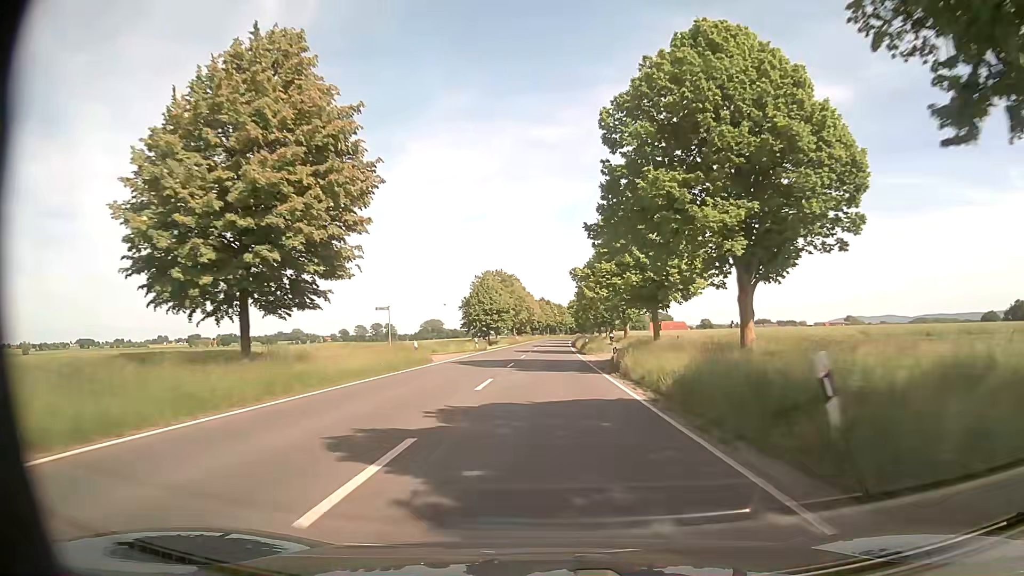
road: secondary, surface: asphalt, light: Day
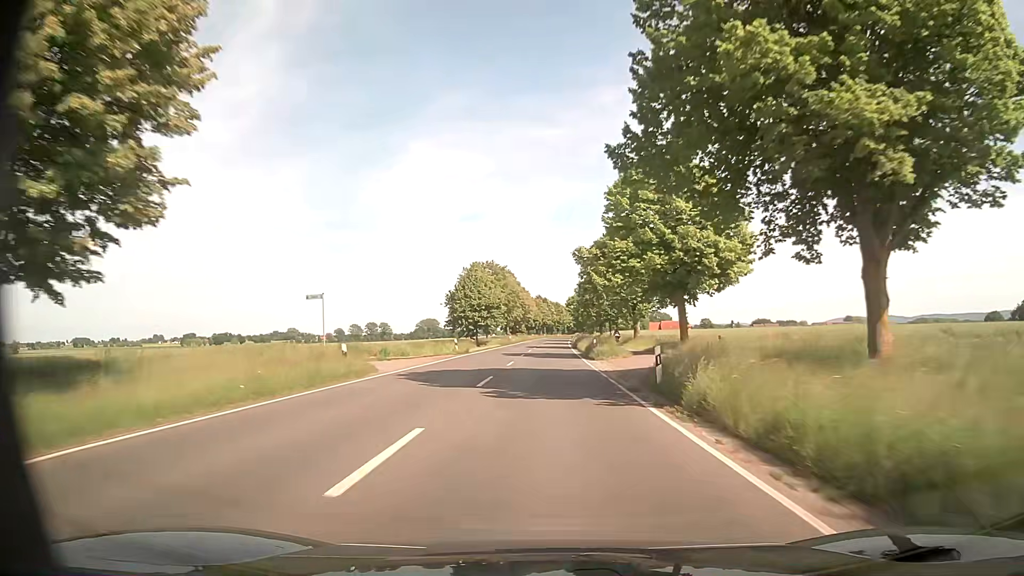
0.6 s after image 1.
(+0.1, +11.3) m; +1°
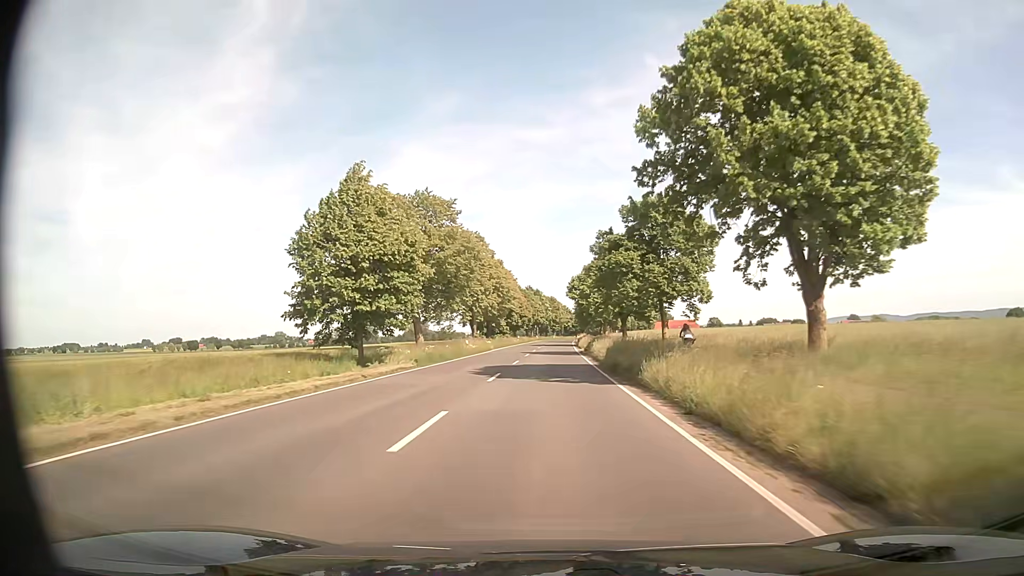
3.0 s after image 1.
(0.0, +46.0) m; 0°
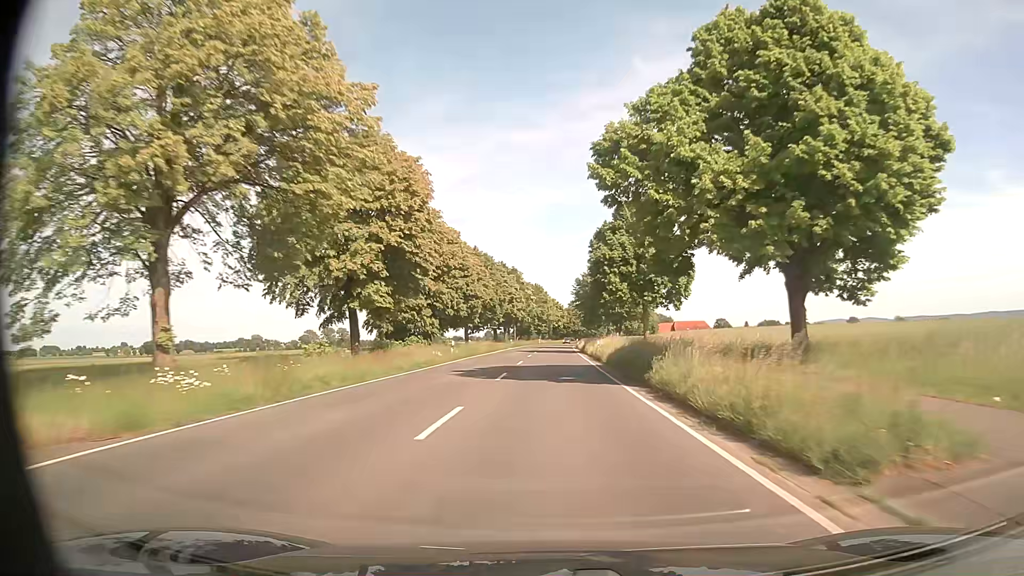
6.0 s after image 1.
(+0.6, +59.5) m; +1°
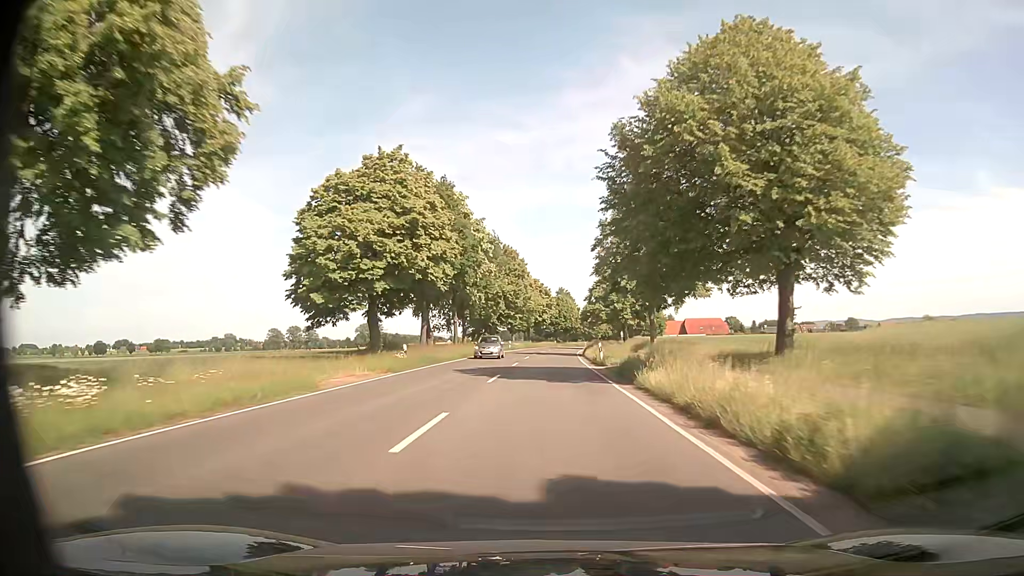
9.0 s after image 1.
(+0.8, +61.3) m; +1°
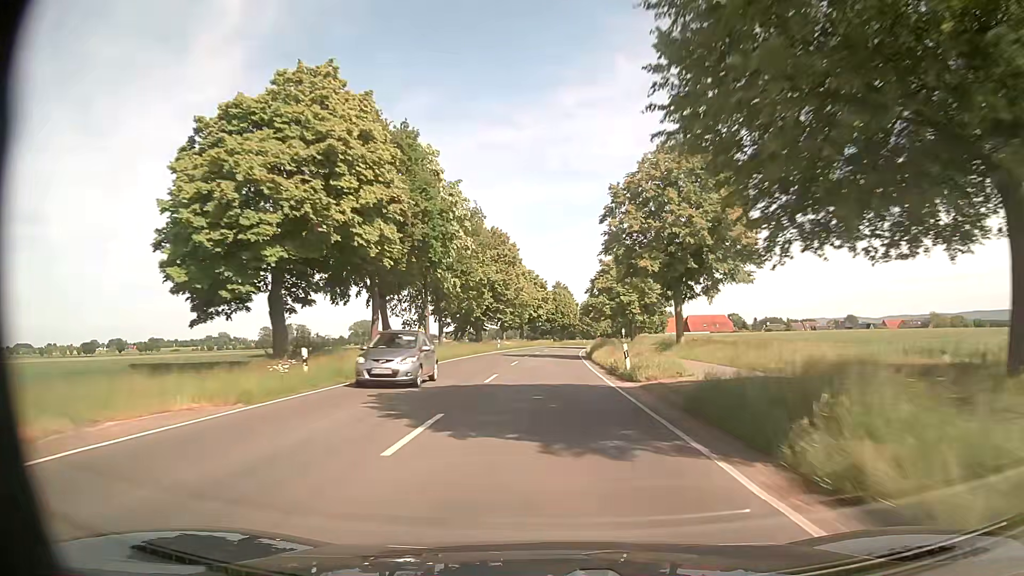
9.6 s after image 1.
(+0.1, +12.4) m; +1°
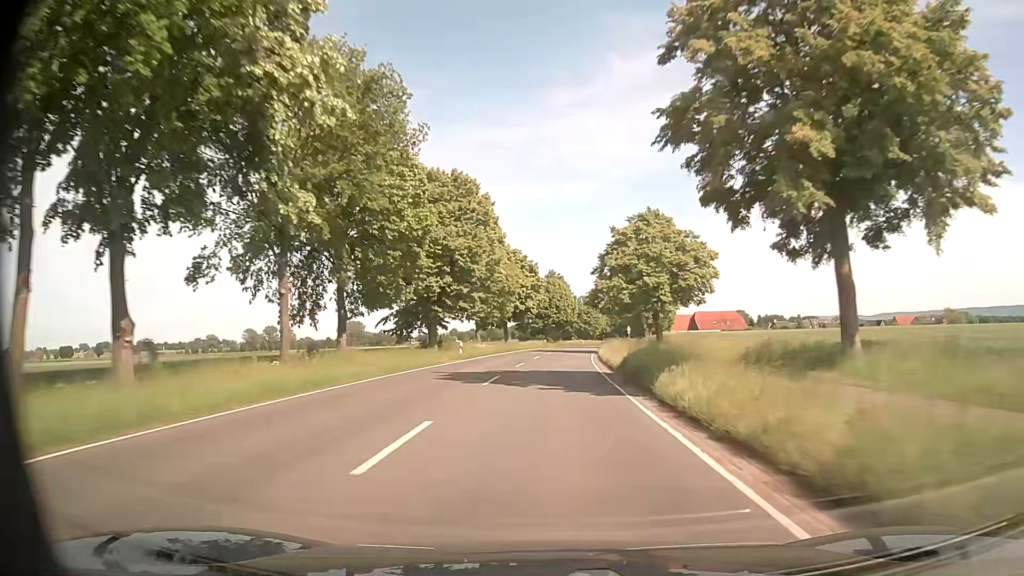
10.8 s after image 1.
(+0.1, +25.1) m; +1°
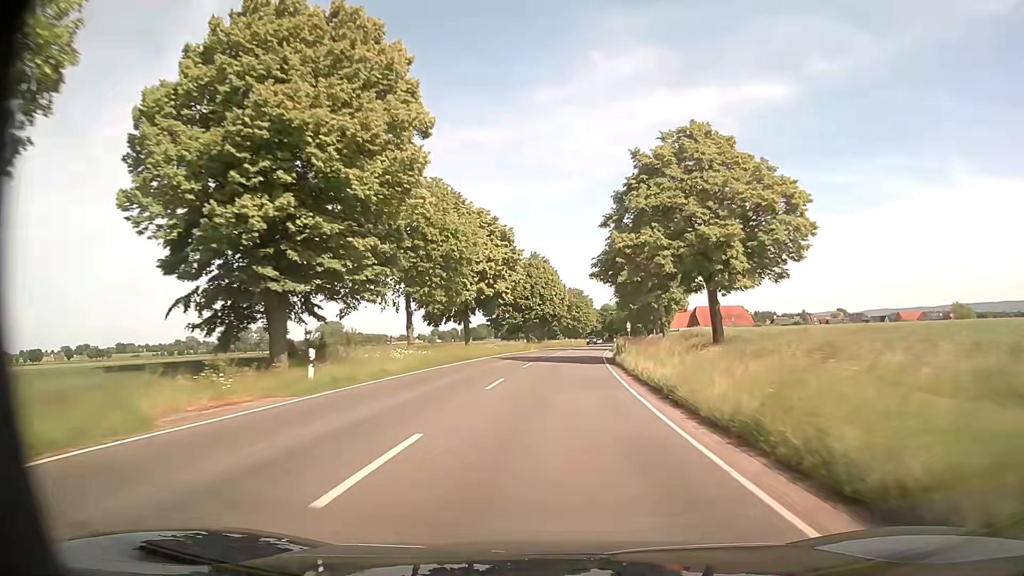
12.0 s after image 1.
(+0.2, +25.4) m; +1°
(0, +10) (0, +20) (+1, +30) (+1, +40) (+2, +50) (+3, +60) (+4, +70) (+5, +80) (+6, +90) (+8, +100) m
